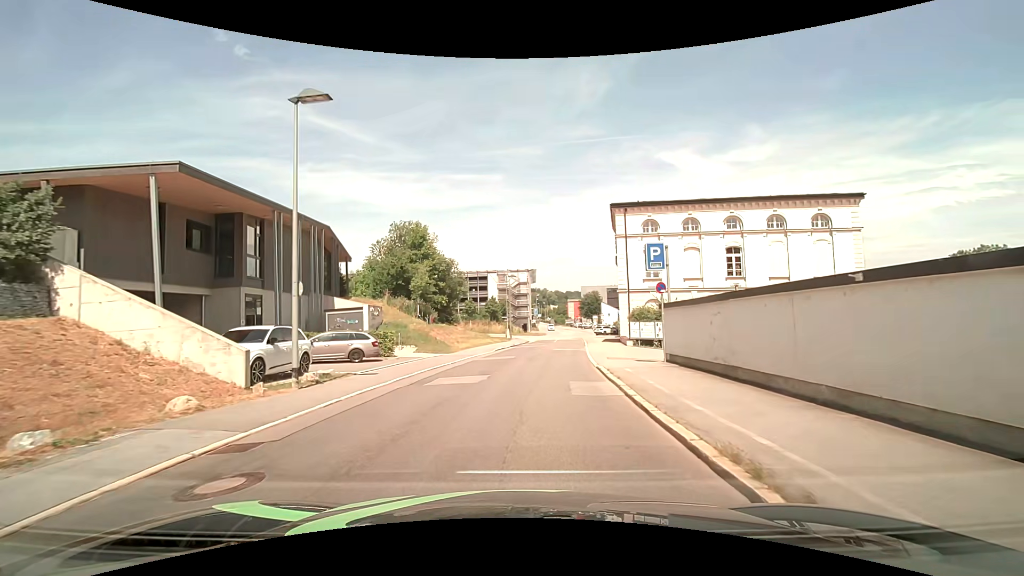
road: residential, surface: asphalt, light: Day
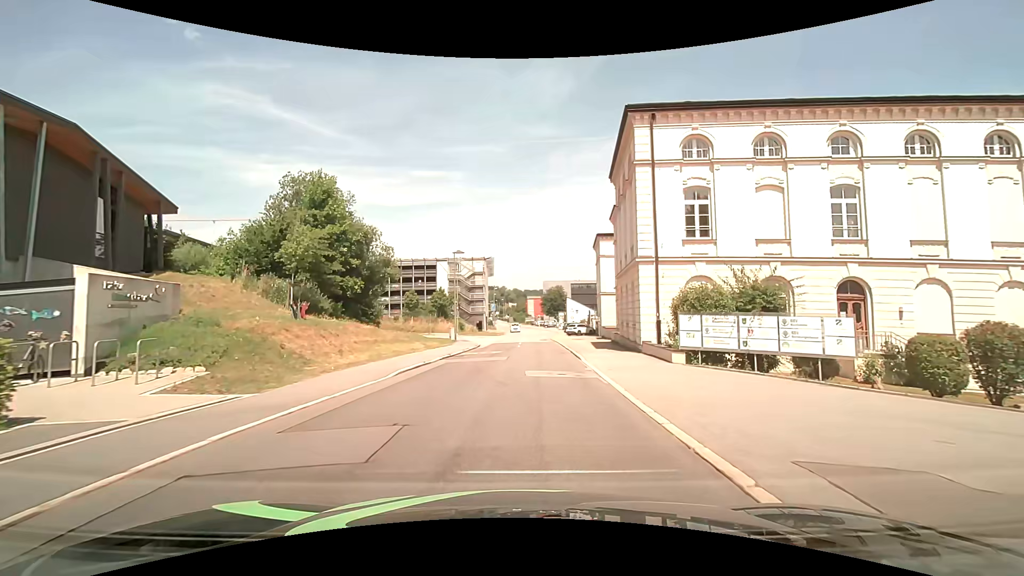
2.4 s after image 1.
(+0.8, +18.3) m; +5°
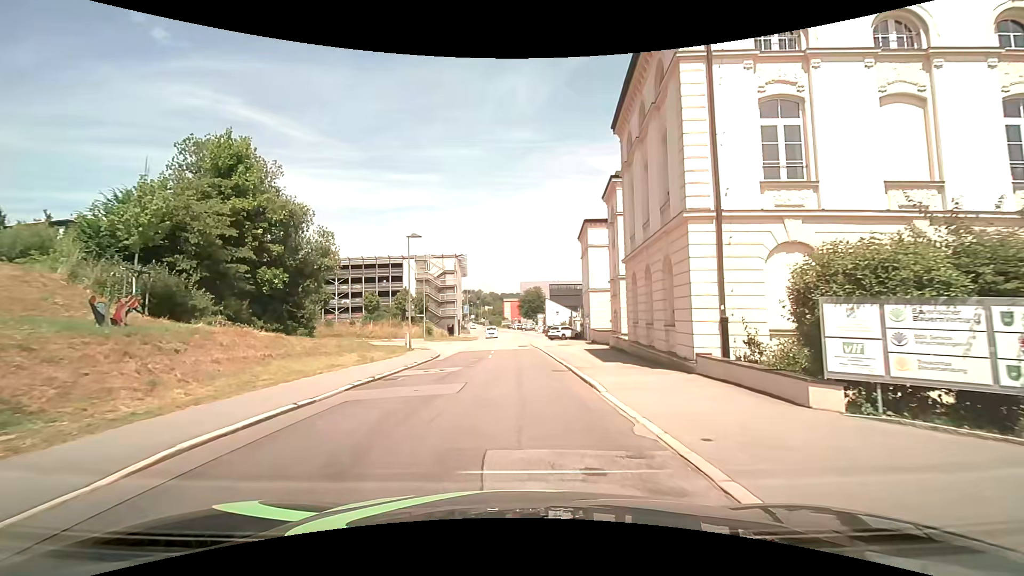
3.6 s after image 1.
(+0.3, +9.4) m; +3°
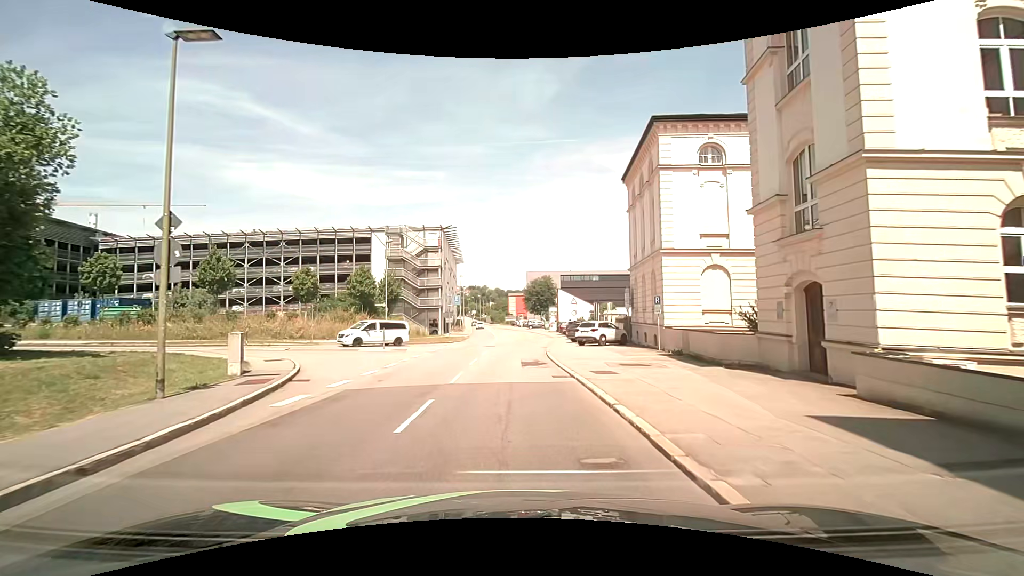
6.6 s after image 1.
(+0.1, +24.1) m; +1°
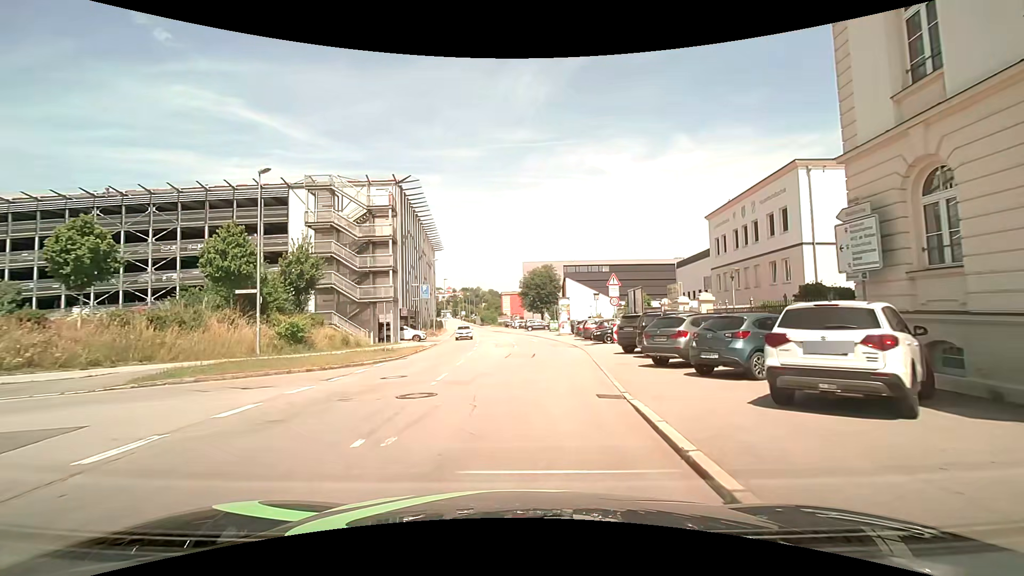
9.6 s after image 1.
(-0.7, +24.7) m; 0°
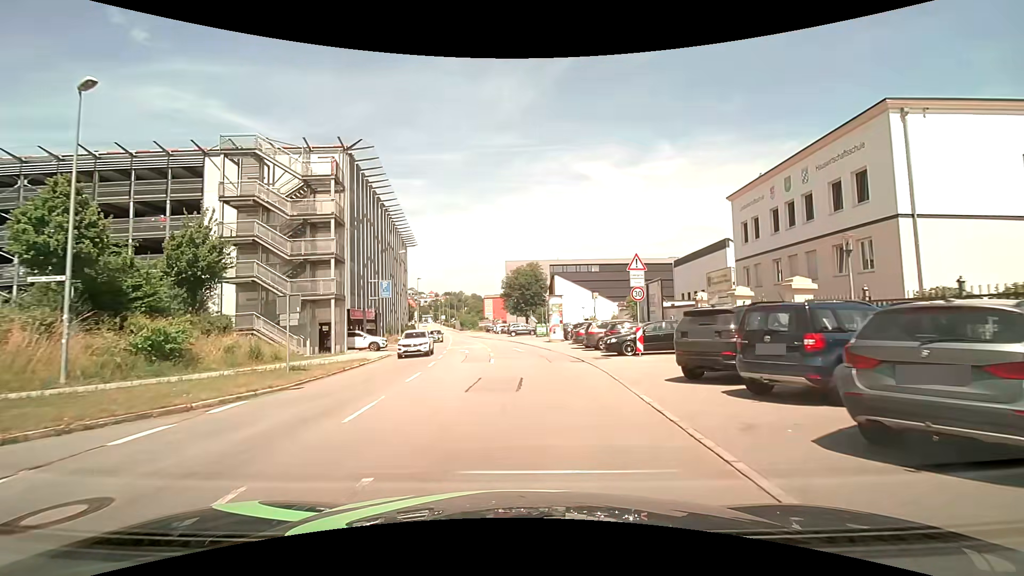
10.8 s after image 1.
(+0.1, +10.0) m; +1°
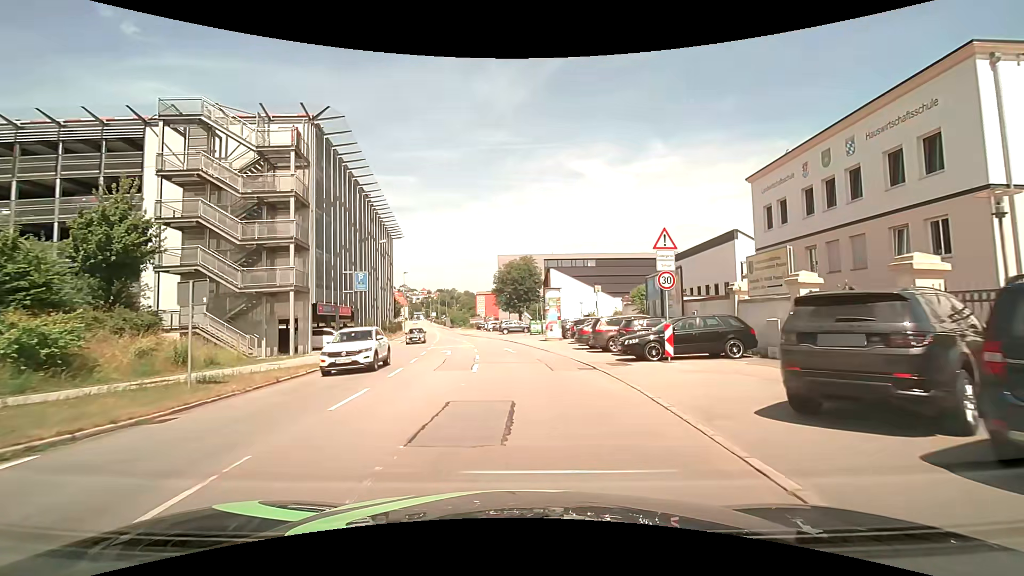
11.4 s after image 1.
(+0.1, +5.0) m; +1°
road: tertiary
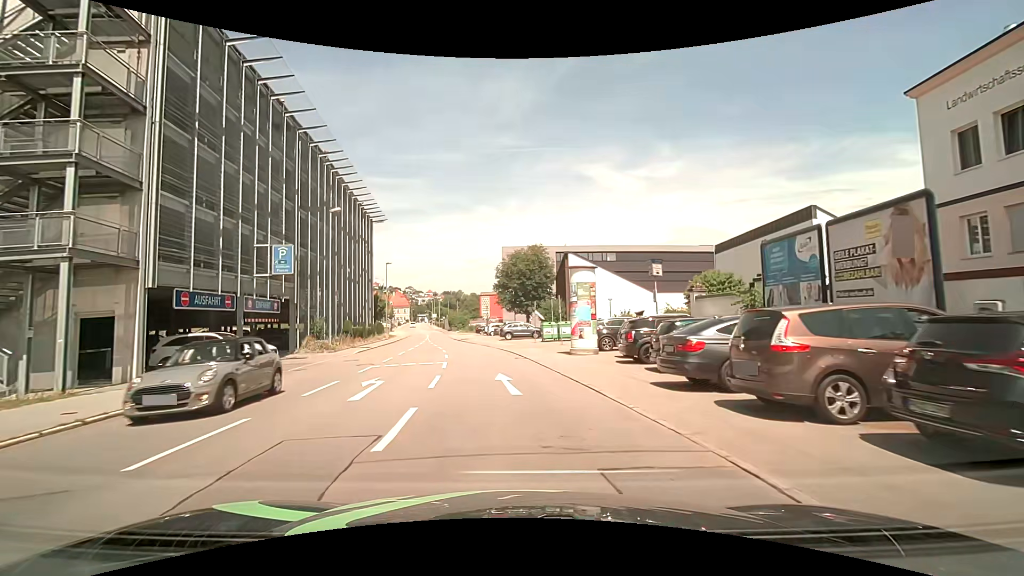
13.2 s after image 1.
(+0.1, +15.0) m; -1°
(0, +10) (-1, +20) (-2, +30) (-4, +40) (-6, +50) (-8, +59) (-9, +69) (-12, +79) (-14, +89) (-16, +98) m
